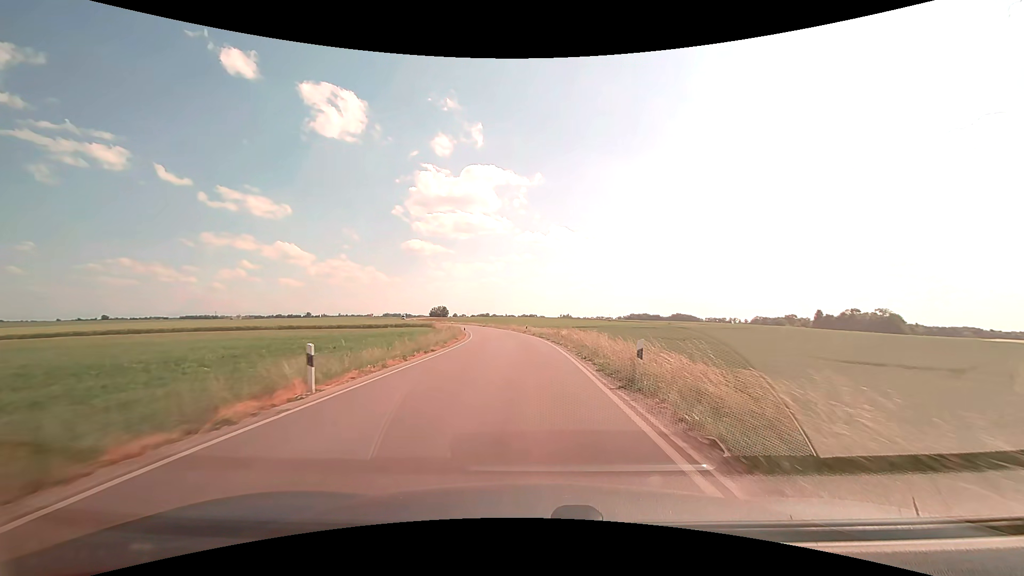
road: secondary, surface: asphalt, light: Day
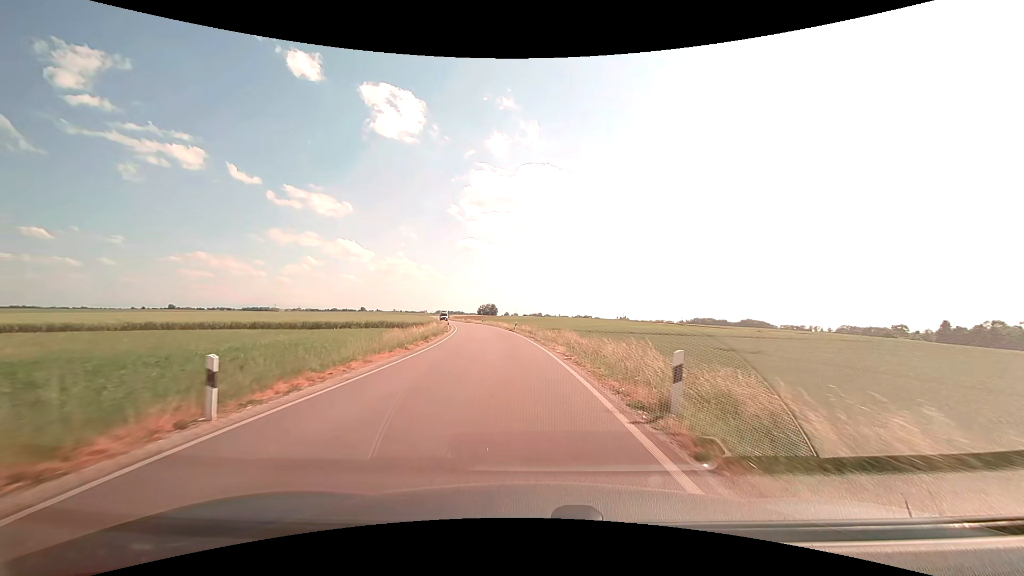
(-1.7, +47.6) m; -6°
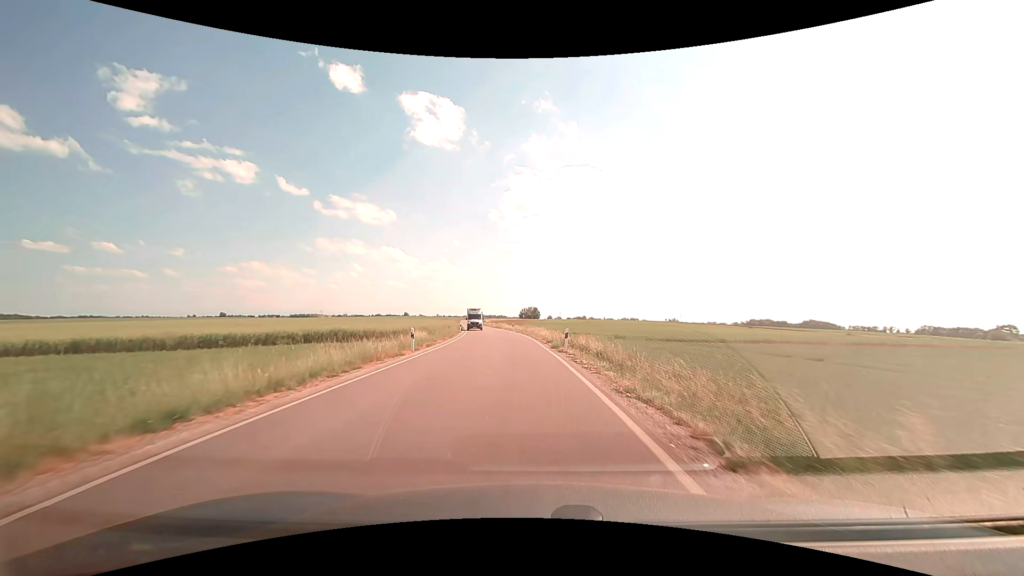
(-1.3, +28.3) m; -5°
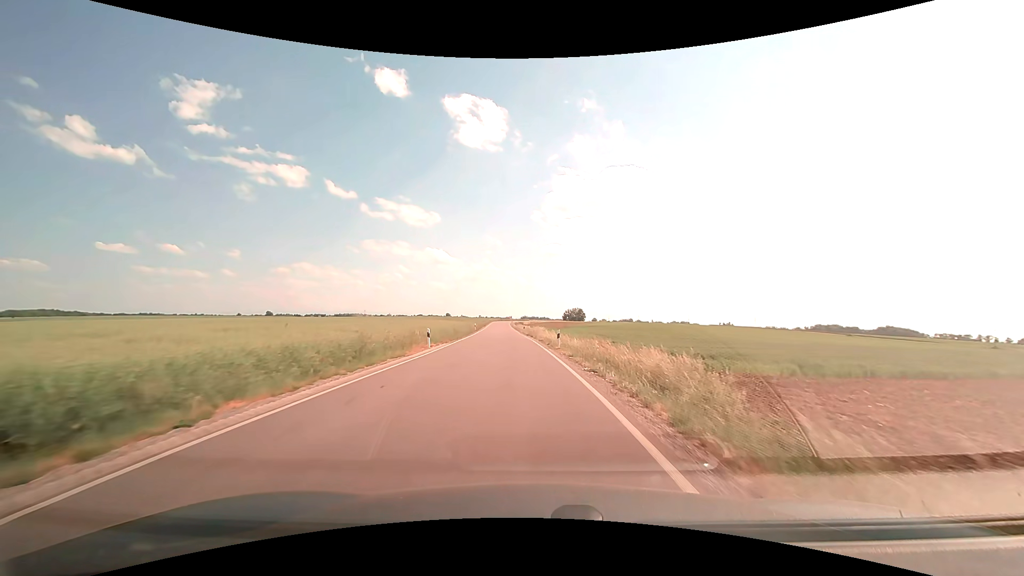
(-1.6, +37.6) m; -5°
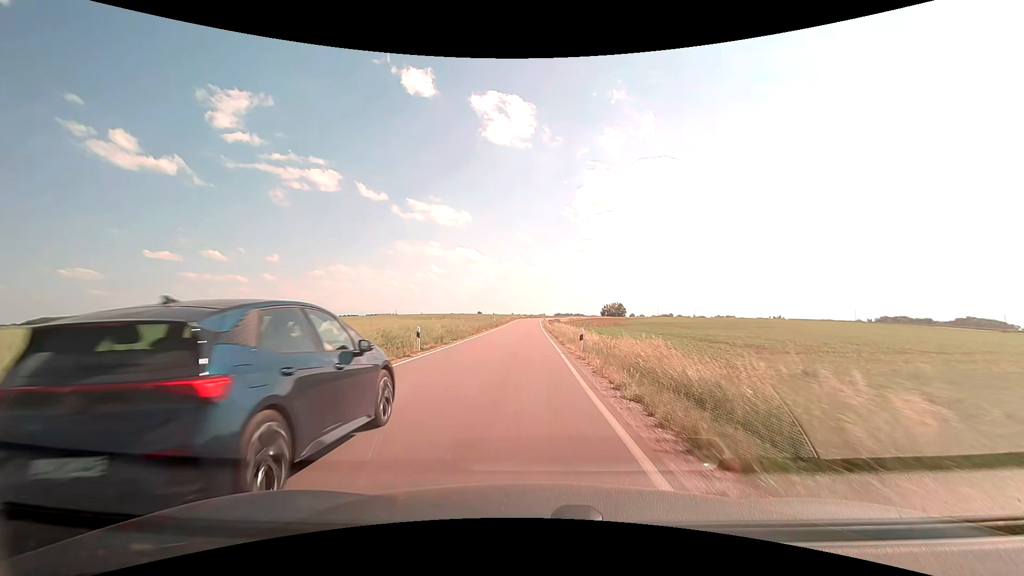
(-1.9, +47.7) m; -4°
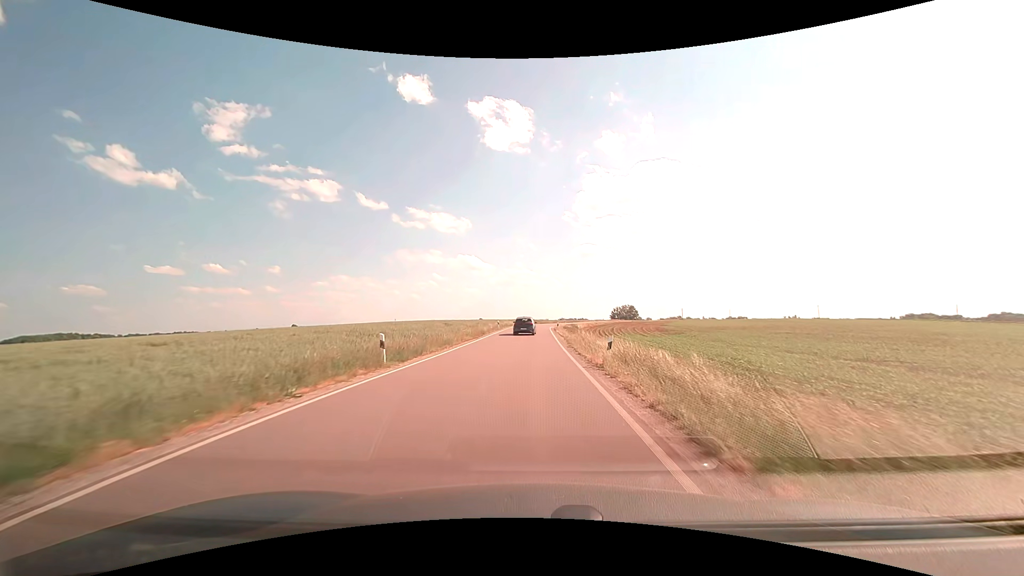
(-0.3, +47.5) m; 0°
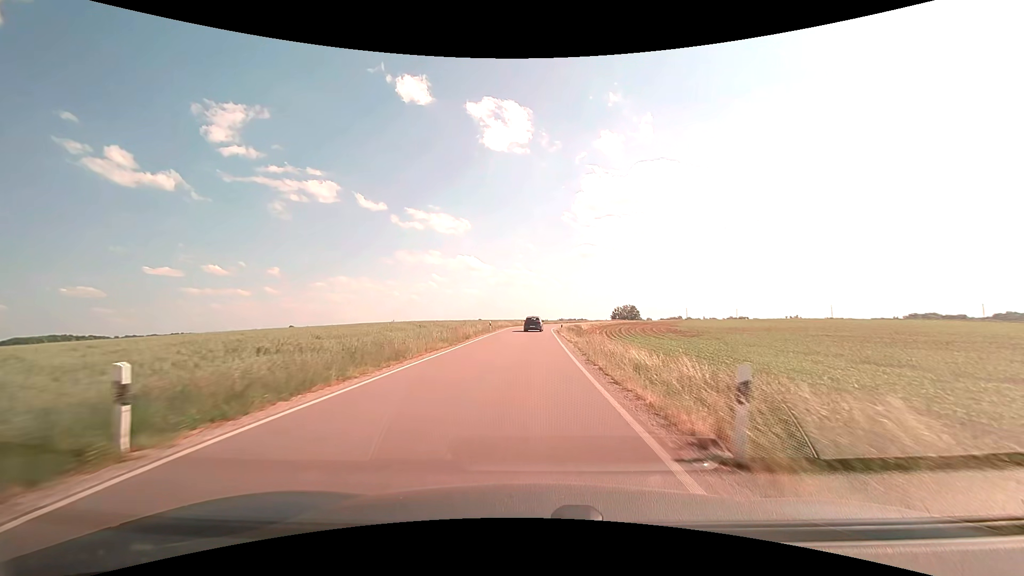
(0.0, +9.7) m; 0°
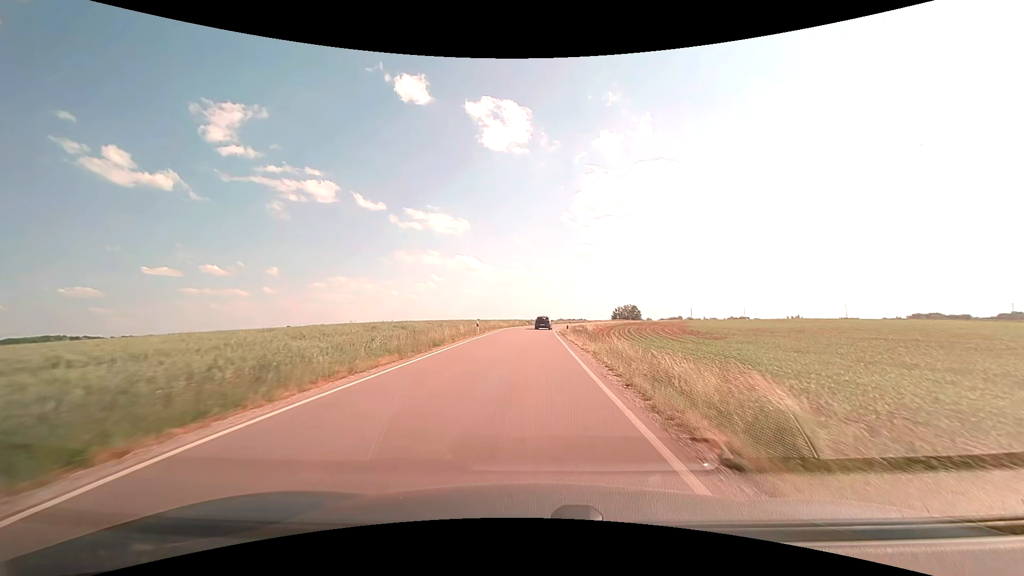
(0.0, +9.8) m; 0°
(0, +10) (0, +20) (0, +30) (0, +40) (0, +50) (+1, +60) (+2, +70) (+3, +80) (+5, +90) (+7, +99) m
